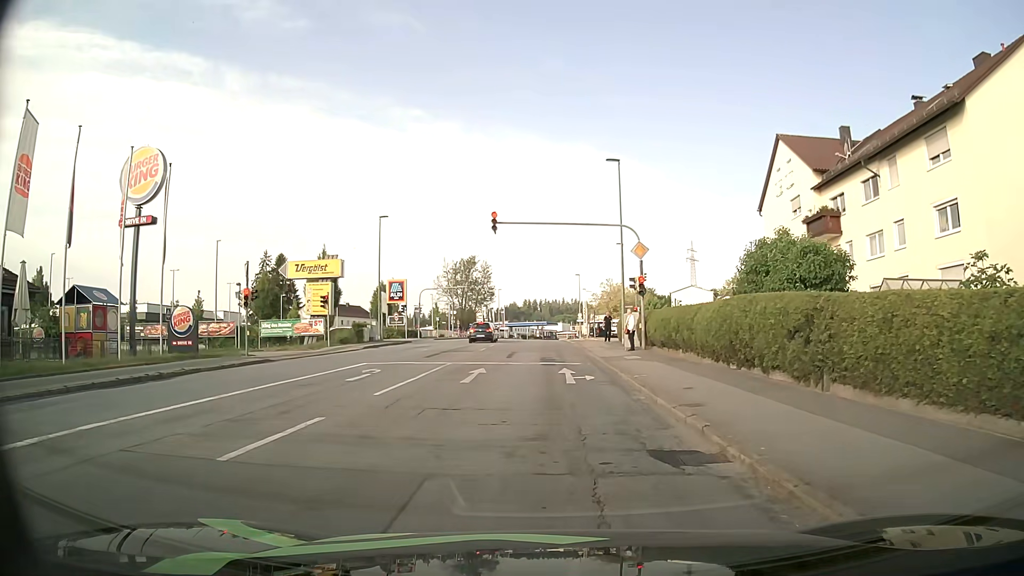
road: tertiary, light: Day
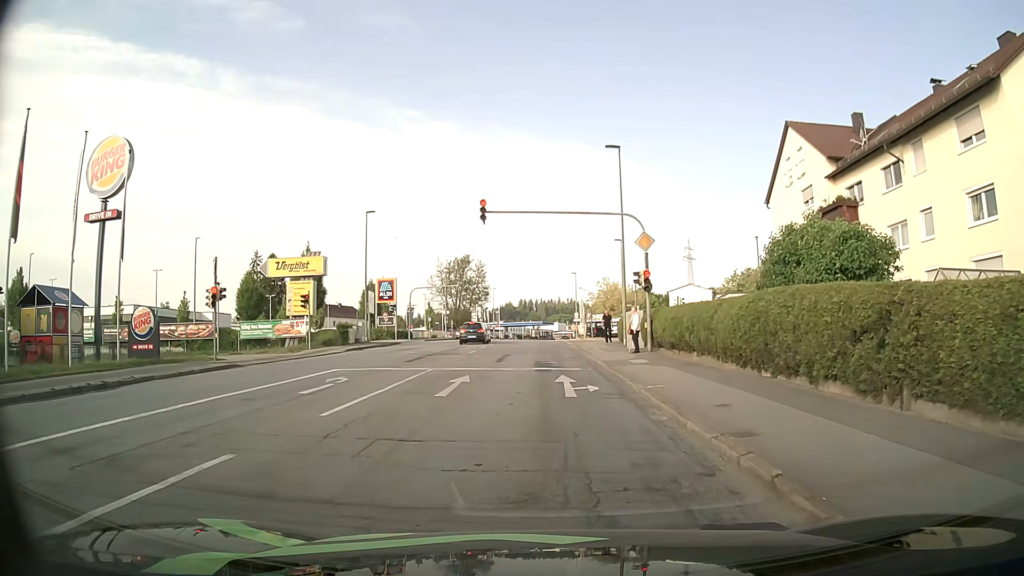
(0.0, +2.7) m; +1°
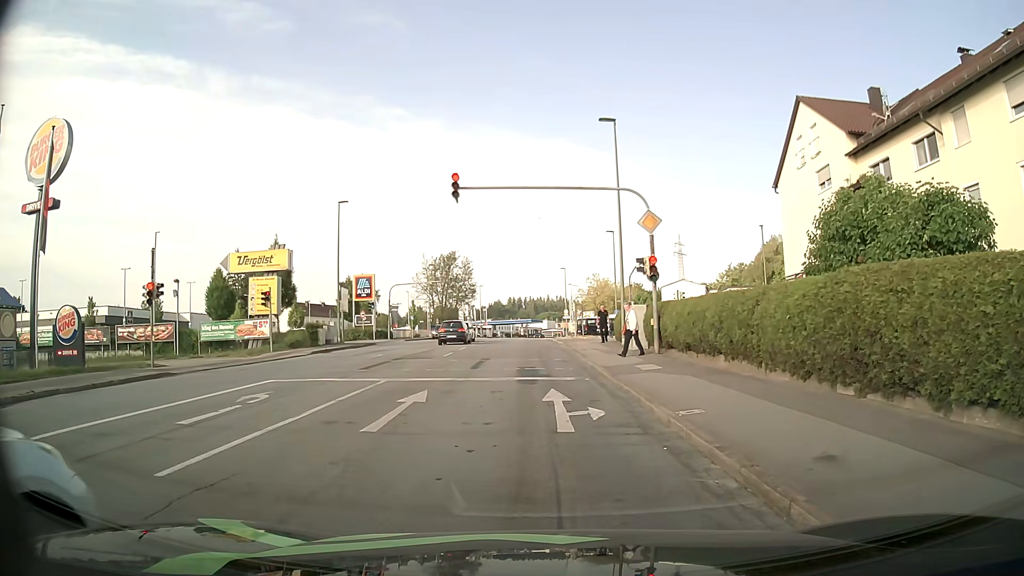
(0.0, +4.1) m; +1°
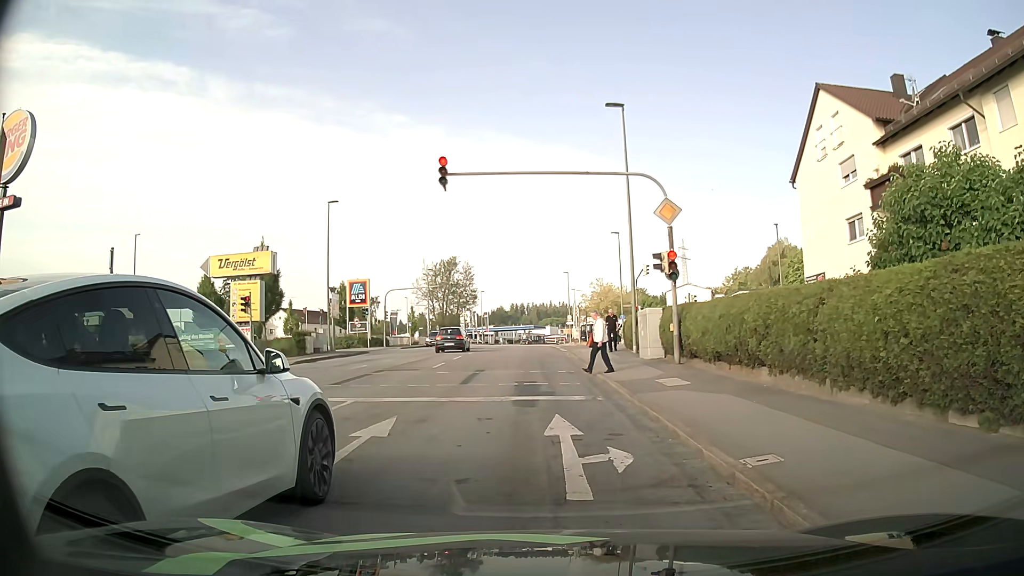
(0.0, +2.8) m; +2°
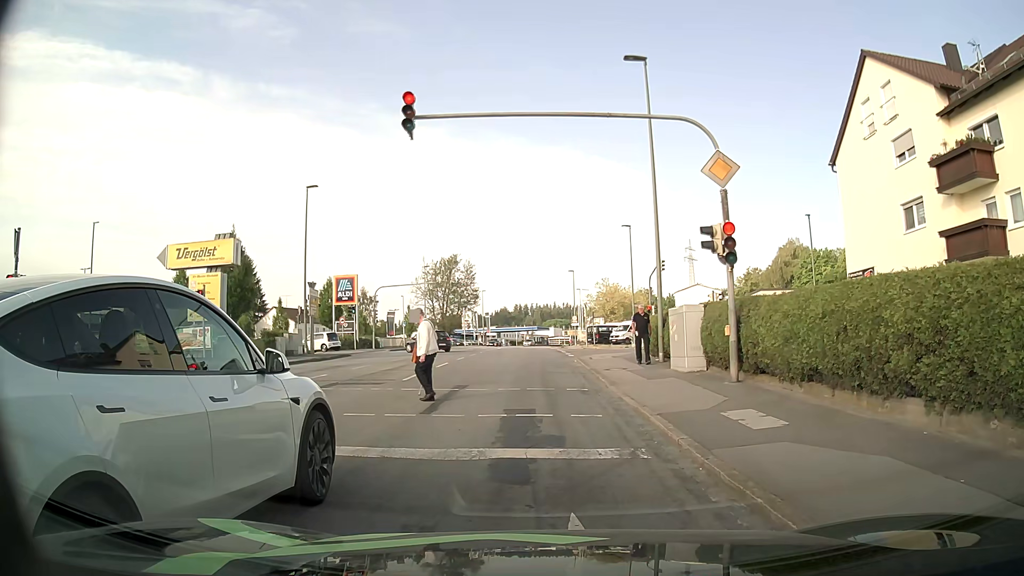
(-0.3, +5.2) m; 0°
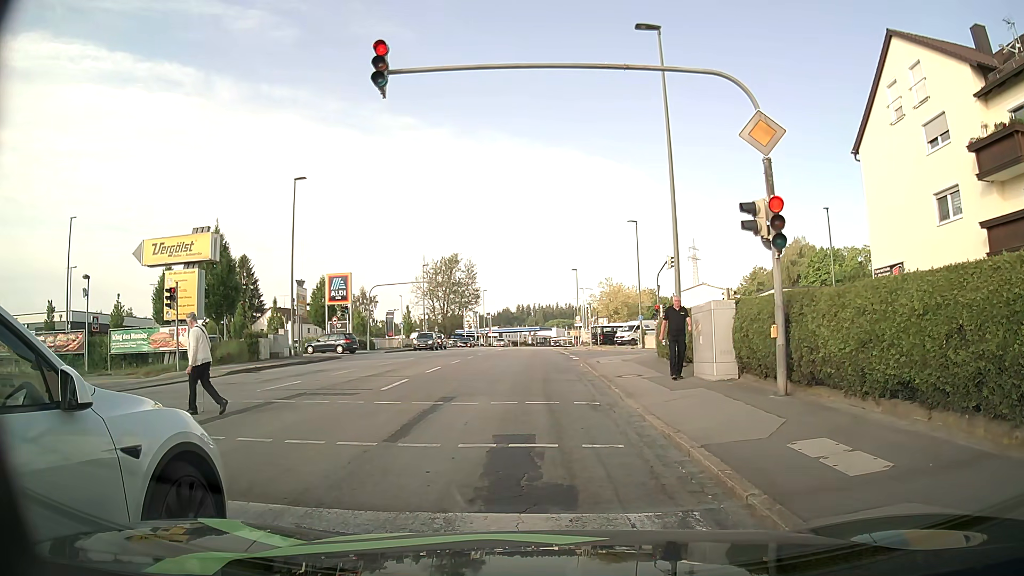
(-0.1, +2.5) m; -3°
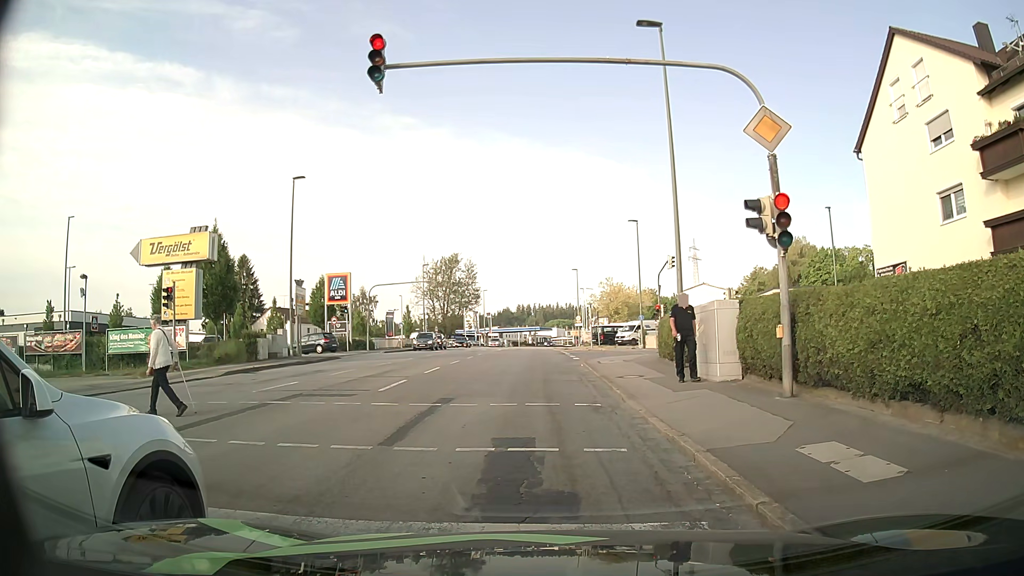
(0.0, +0.2) m; 0°
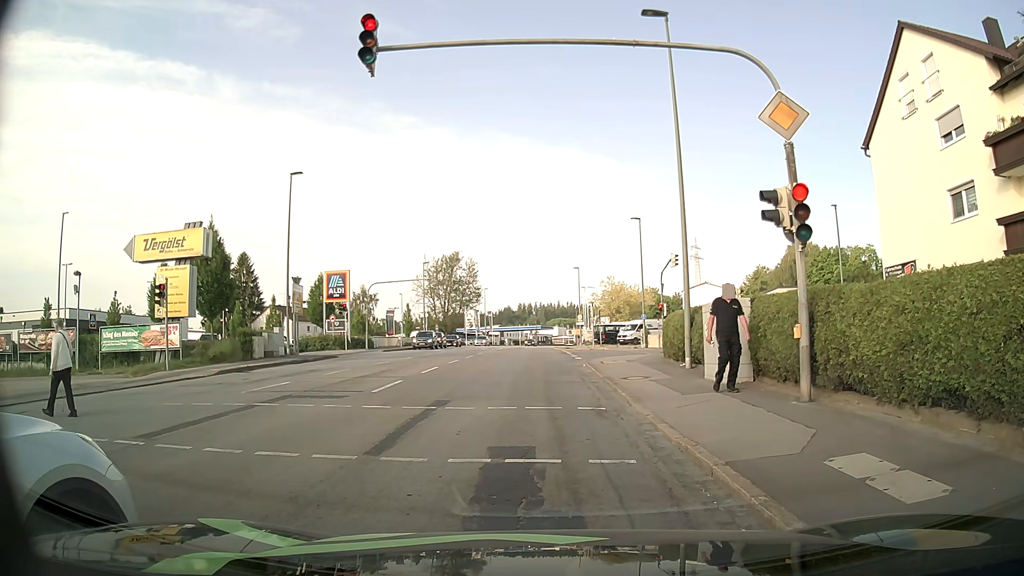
(0.0, +0.7) m; 0°
